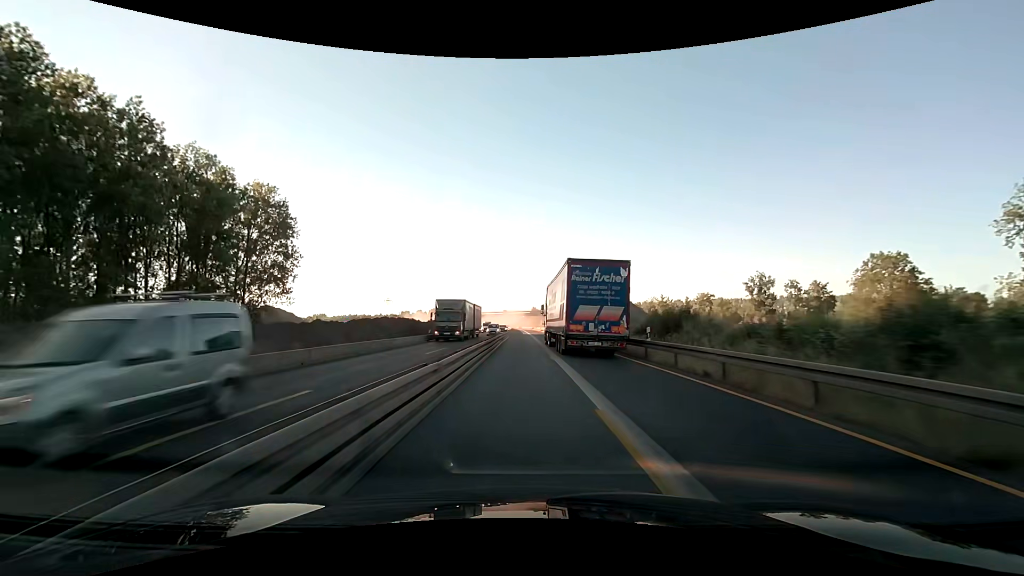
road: motorway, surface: asphalt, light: Day
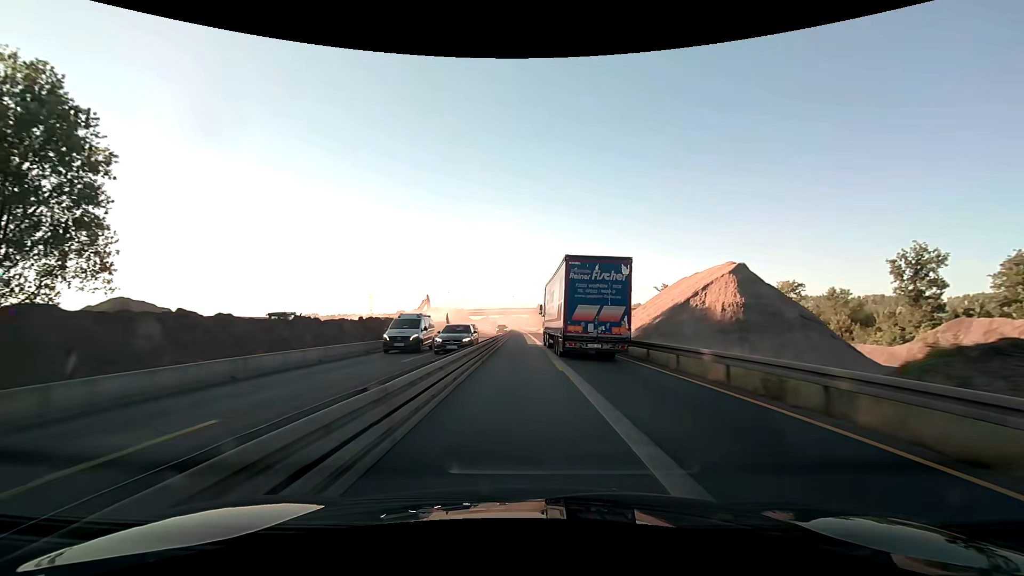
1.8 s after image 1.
(-0.2, +40.6) m; 0°
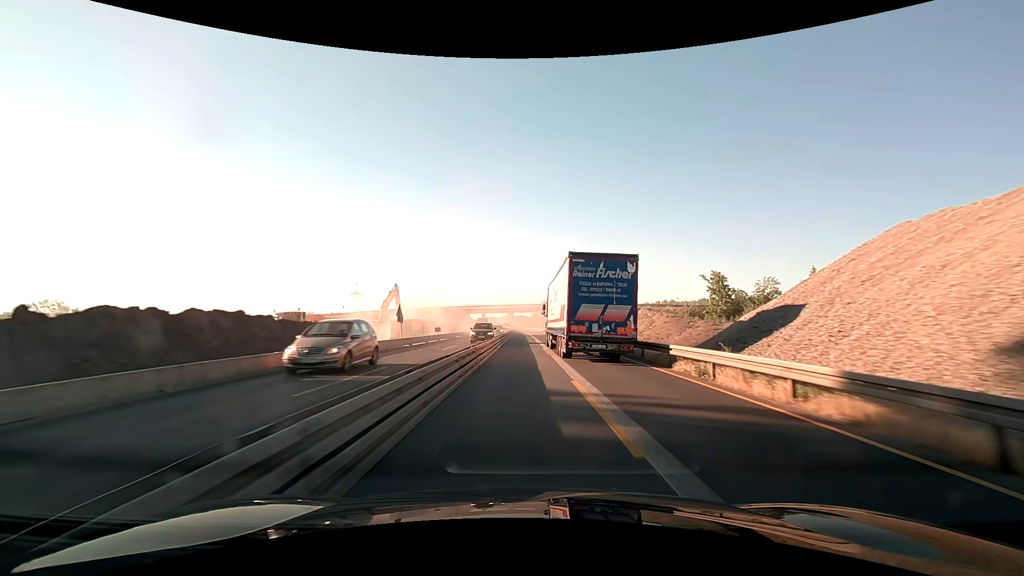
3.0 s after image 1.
(-0.1, +27.0) m; 0°
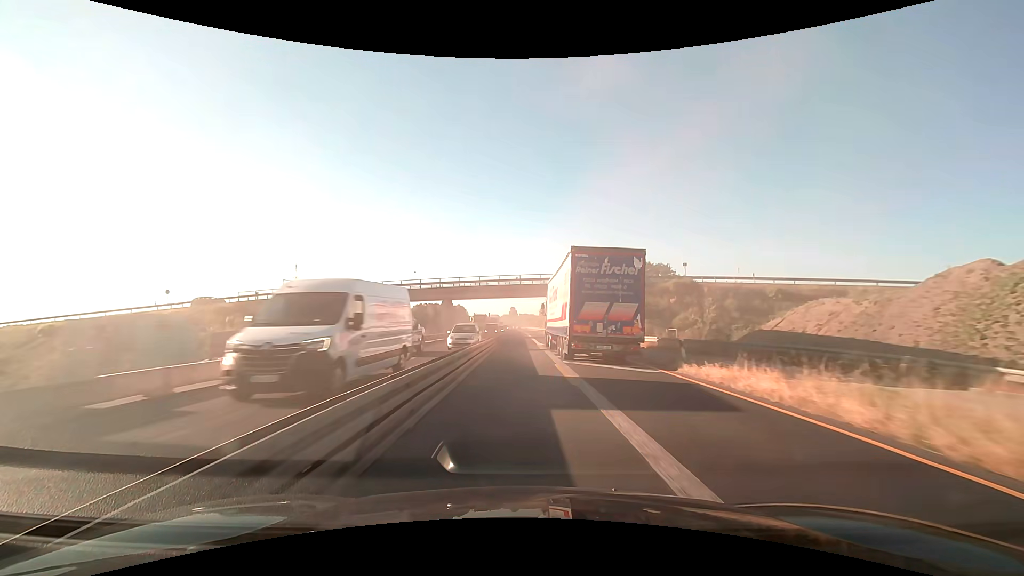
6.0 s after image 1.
(-0.2, +66.7) m; 0°
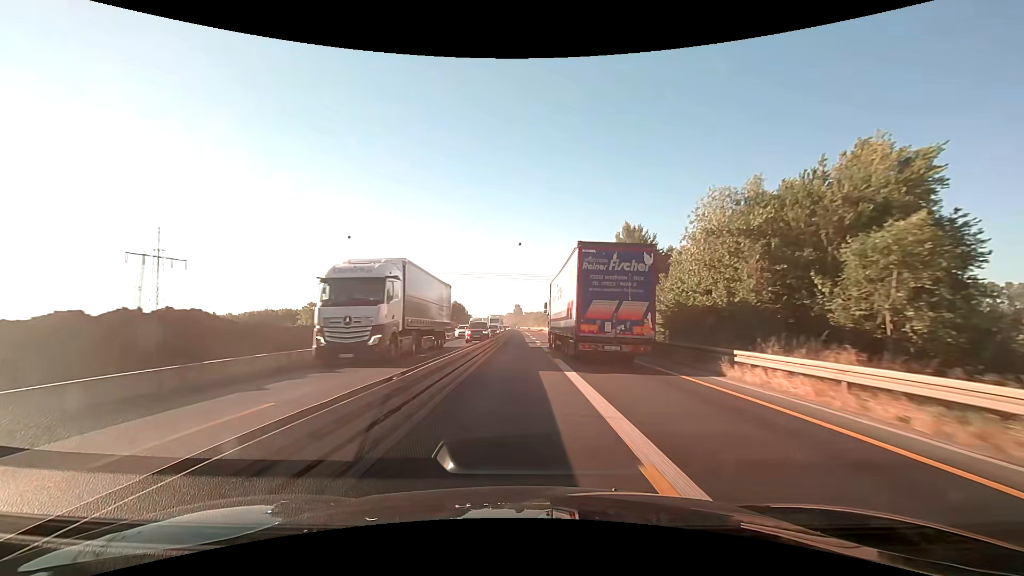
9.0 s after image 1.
(-0.4, +66.5) m; -1°
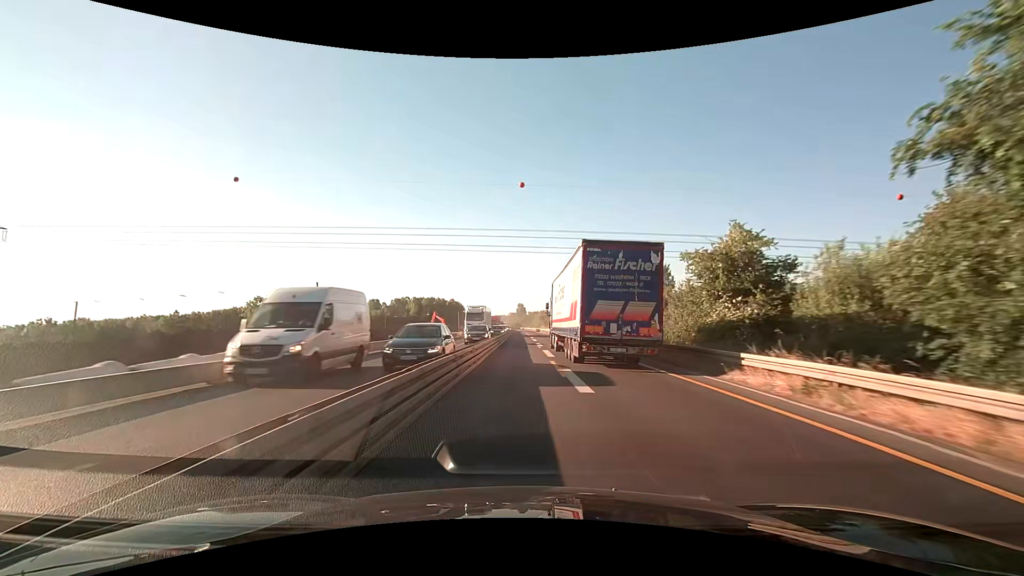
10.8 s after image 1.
(-0.2, +39.9) m; 0°
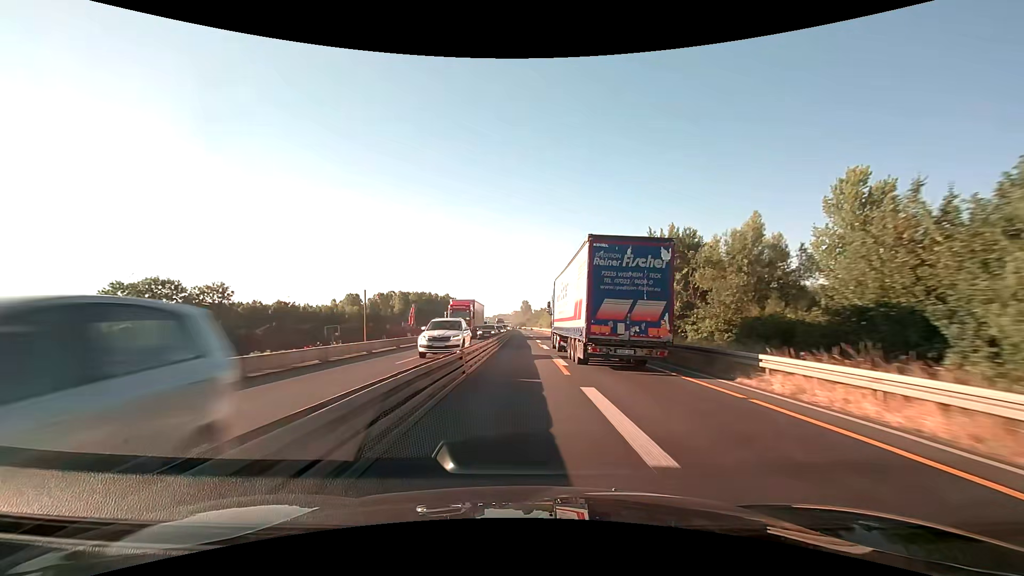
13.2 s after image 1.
(-0.3, +53.4) m; -1°
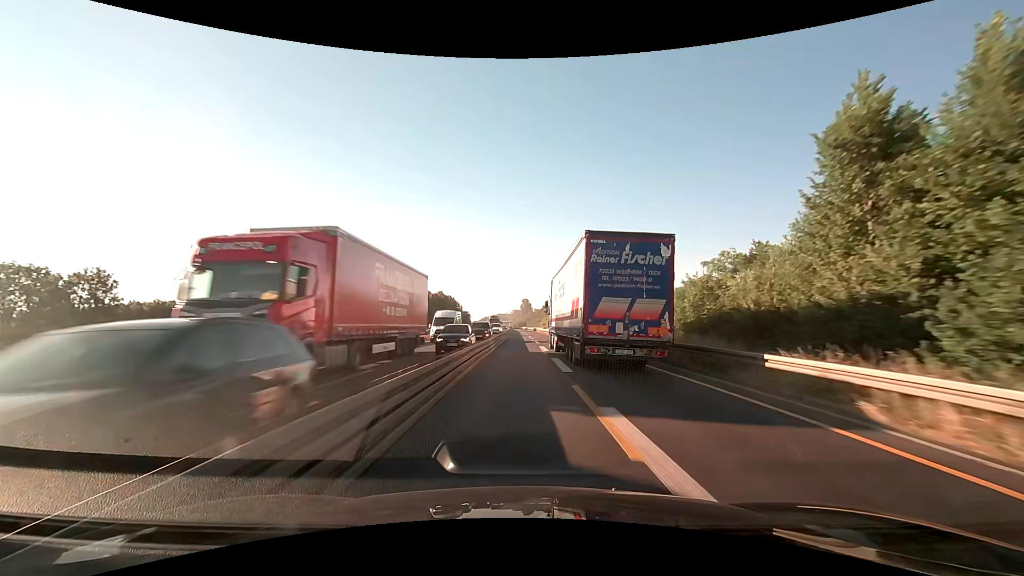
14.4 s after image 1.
(0.0, +26.8) m; 0°
(0, +10) (0, +20) (0, +30) (0, +40) (0, +50) (0, +60) (-1, +70) (-1, +80) (-1, +90) (-1, +100) m
